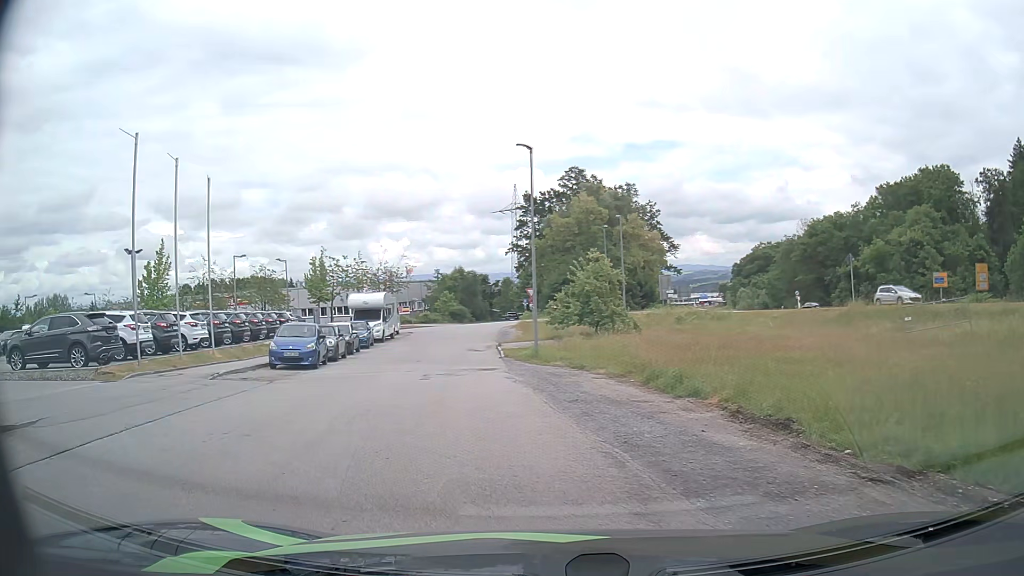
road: residential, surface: asphalt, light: Day
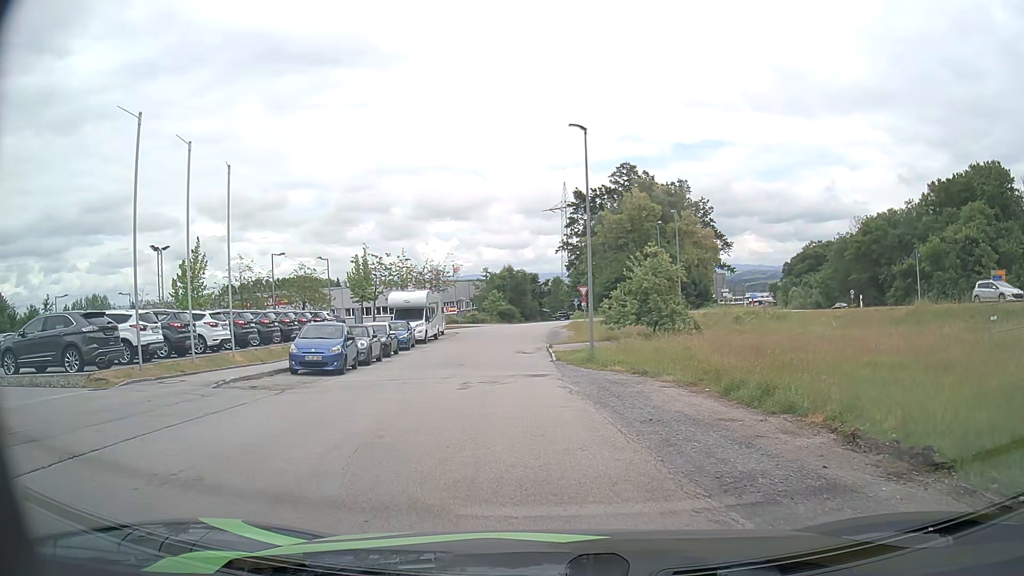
(-0.1, +2.6) m; -3°
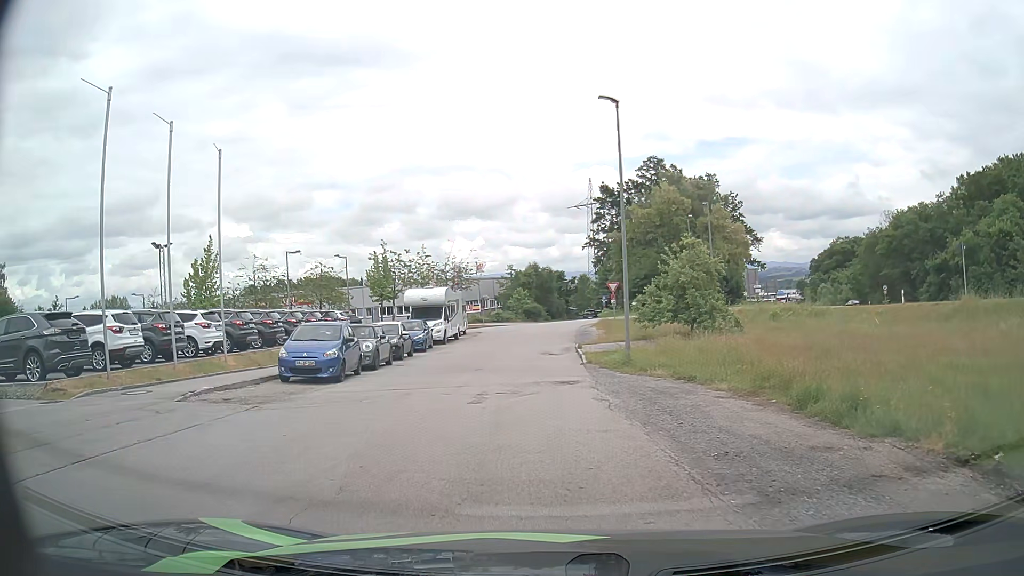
(-0.1, +2.8) m; -3°
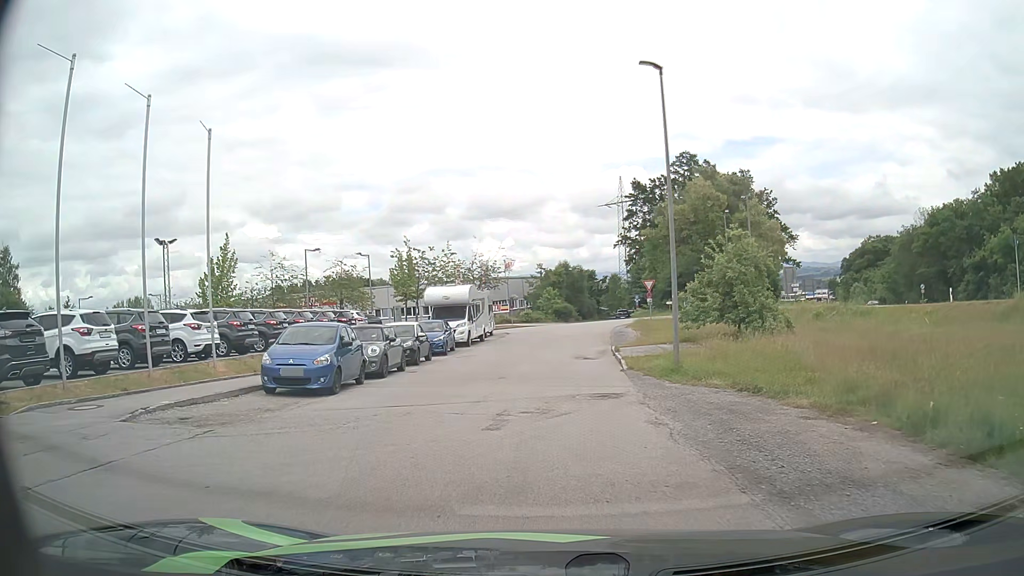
(-0.1, +2.9) m; -3°
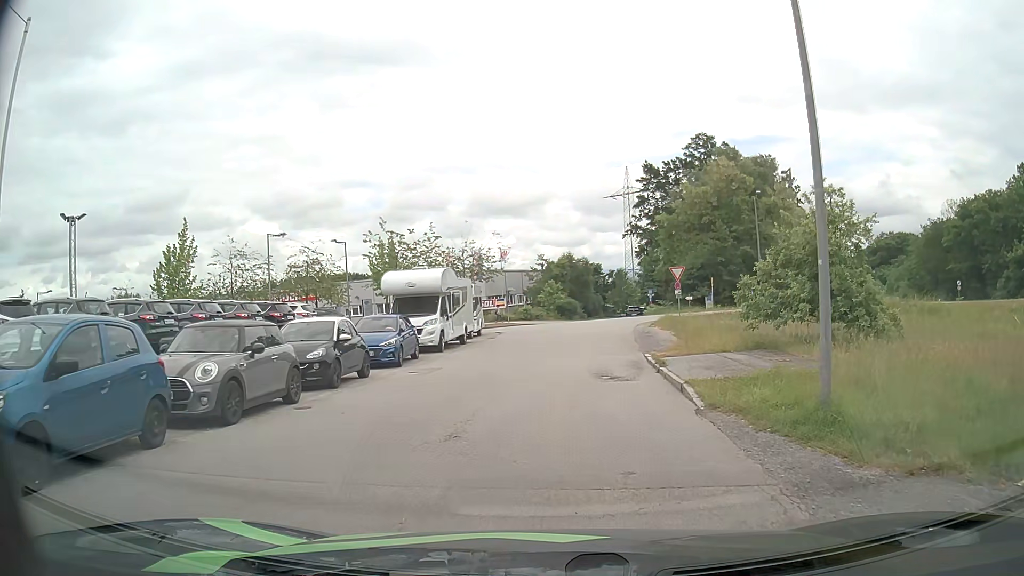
(-0.1, +9.3) m; -1°
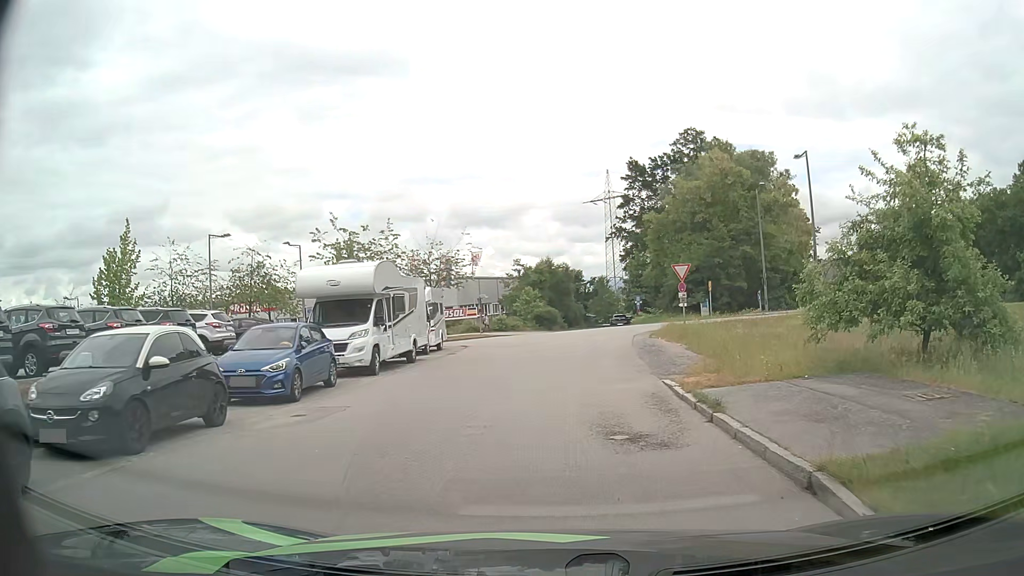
(+0.1, +6.7) m; +1°
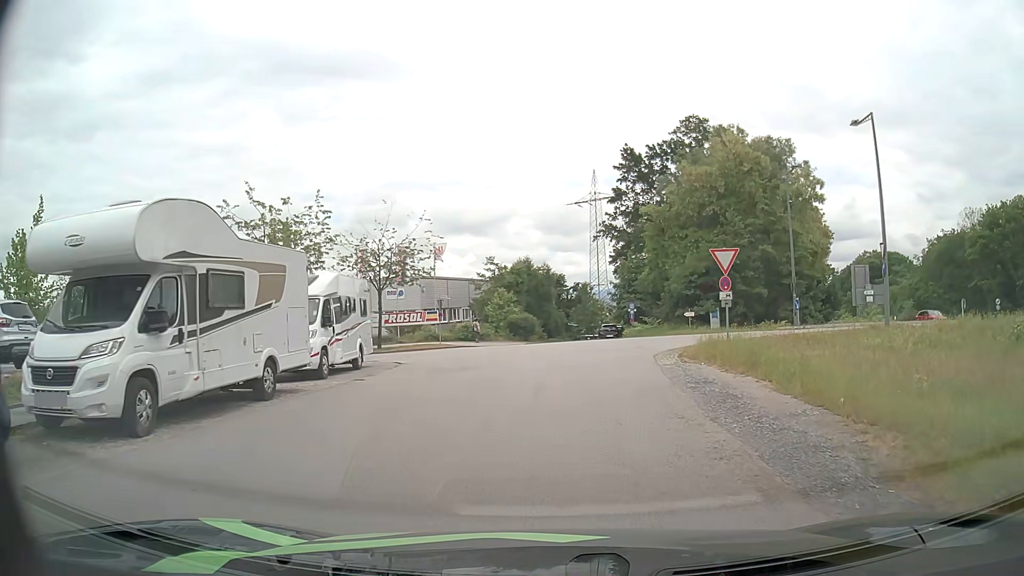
(+0.3, +10.2) m; +2°
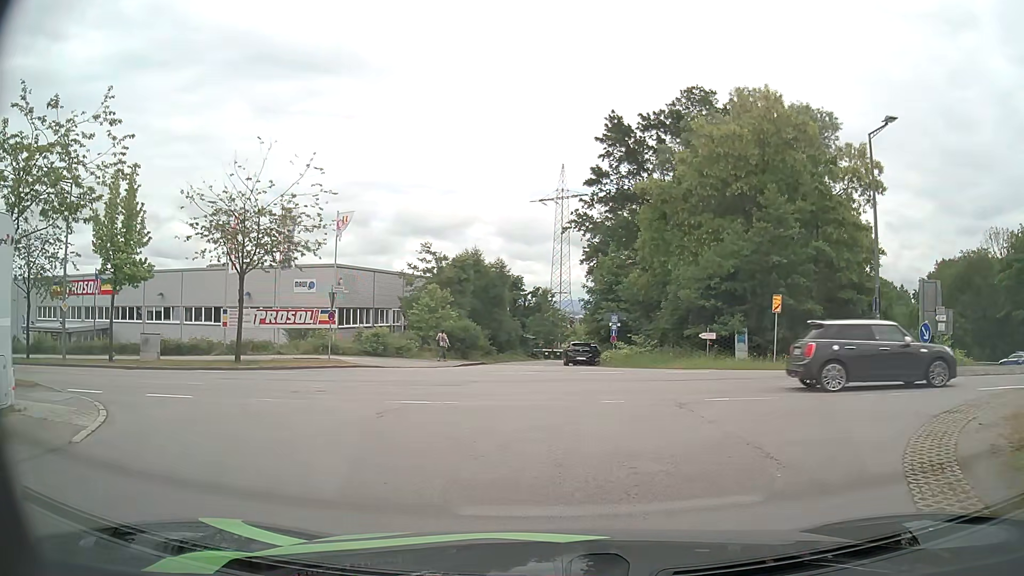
(+0.5, +15.1) m; +4°
(0, +10) (-3, +19) (-12, +23) (-22, +25) (-32, +26) (-42, +28) (-52, +29) (-62, +31) (-71, +33) (-81, +36) m
